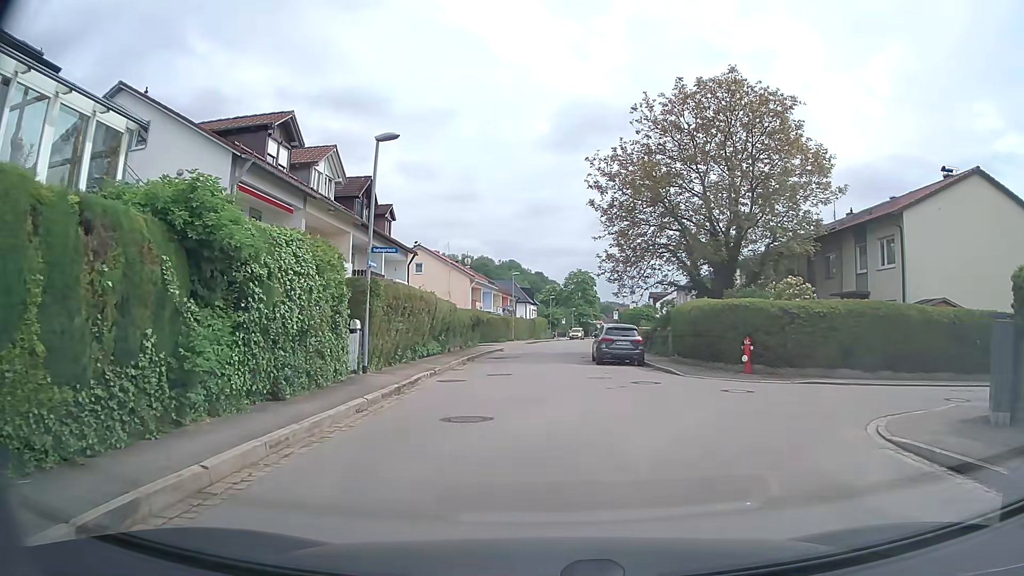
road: tertiary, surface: asphalt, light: Day
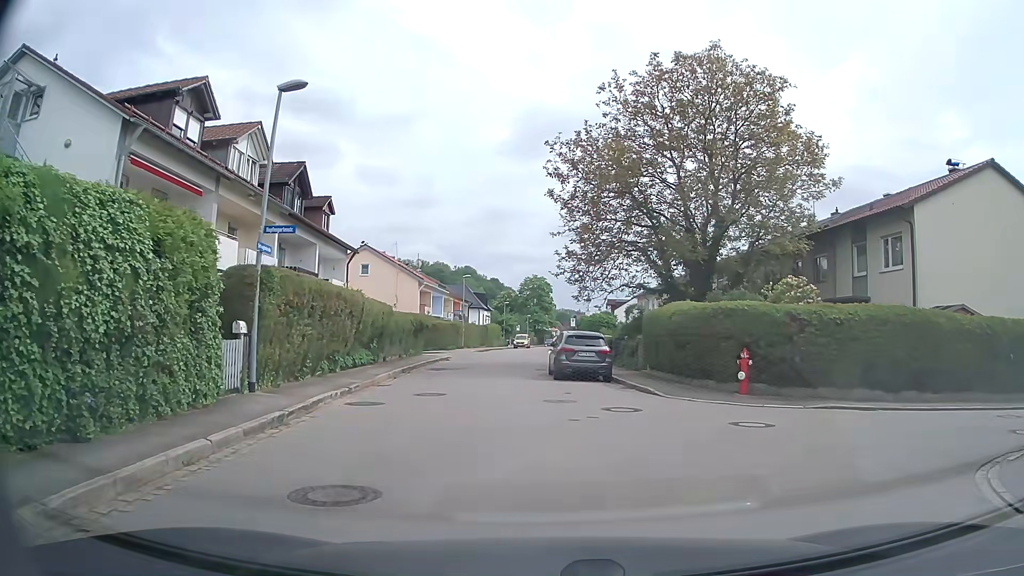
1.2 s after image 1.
(+0.1, +4.2) m; +3°
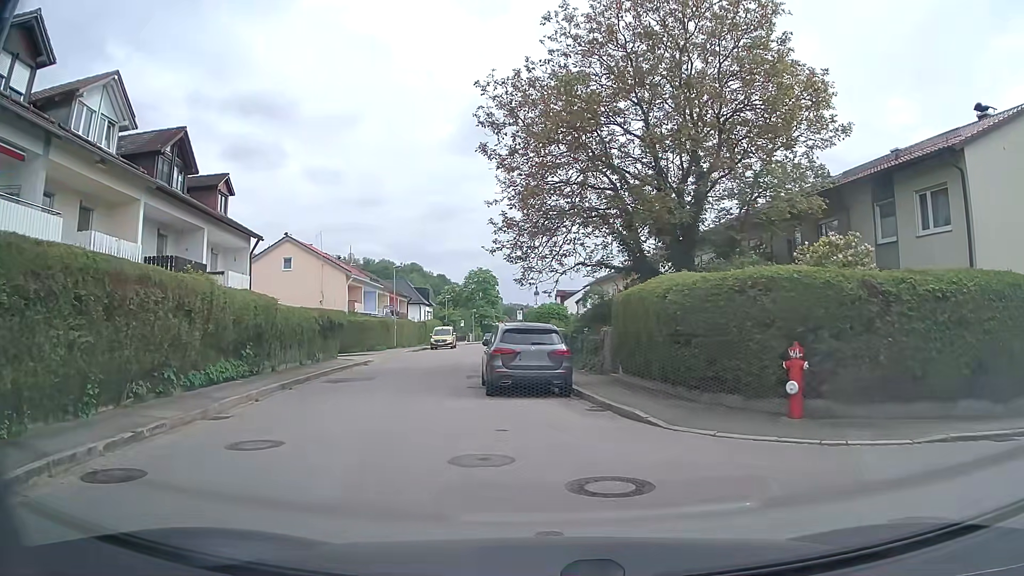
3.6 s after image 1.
(+0.4, +6.7) m; +4°
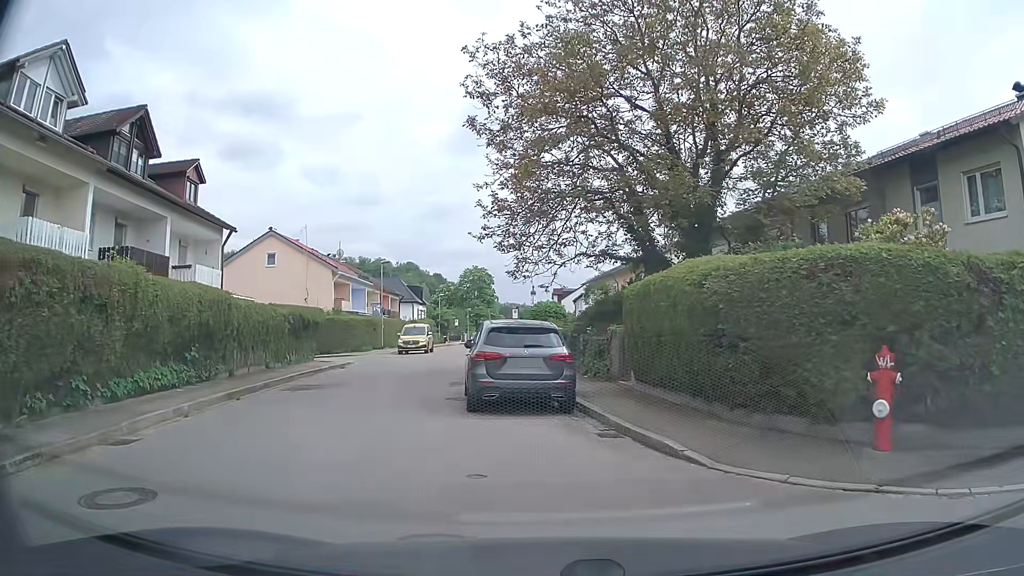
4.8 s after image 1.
(0.0, +2.9) m; +3°
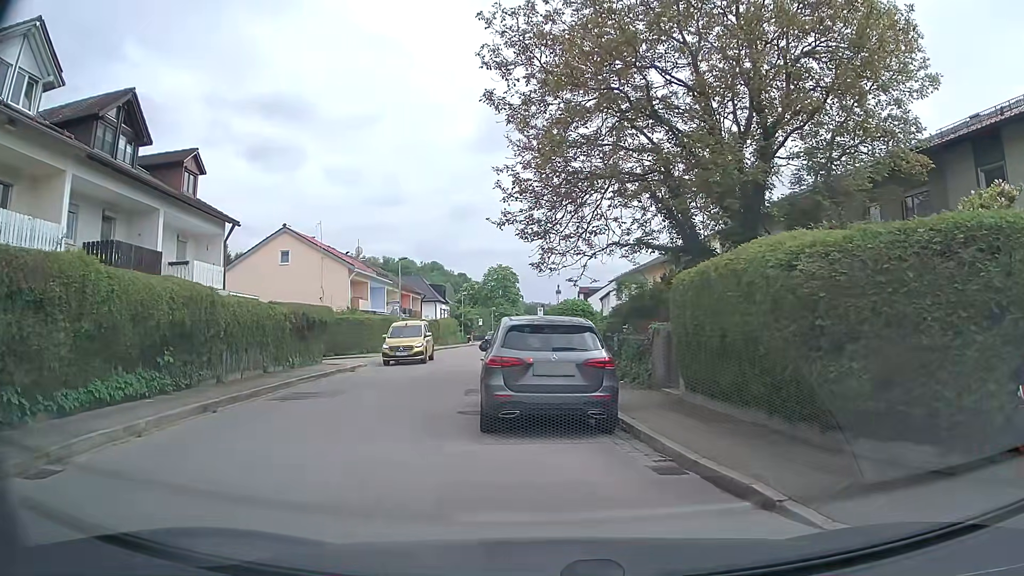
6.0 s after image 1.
(-0.1, +2.2) m; -1°
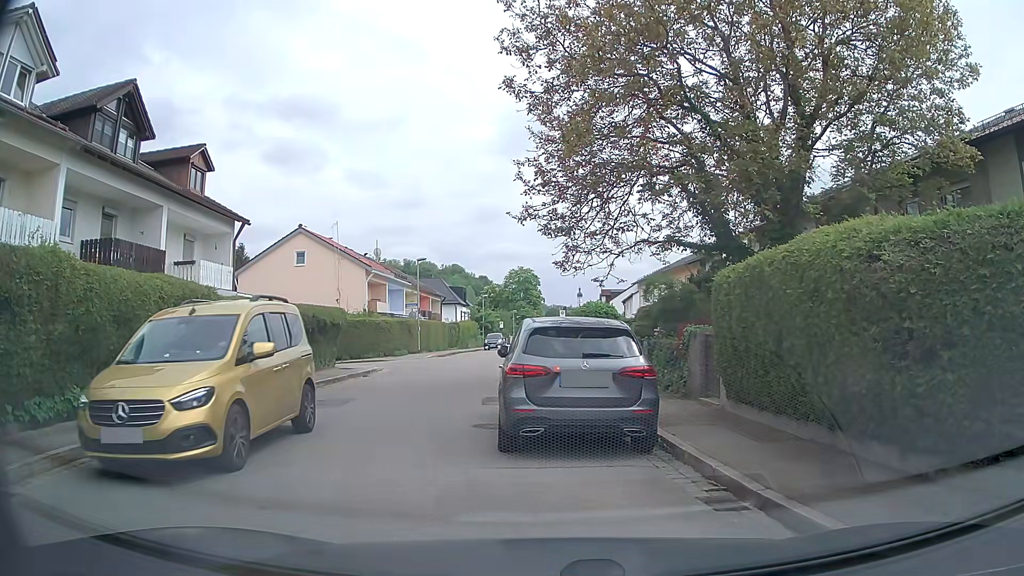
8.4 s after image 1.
(0.0, +1.2) m; 0°
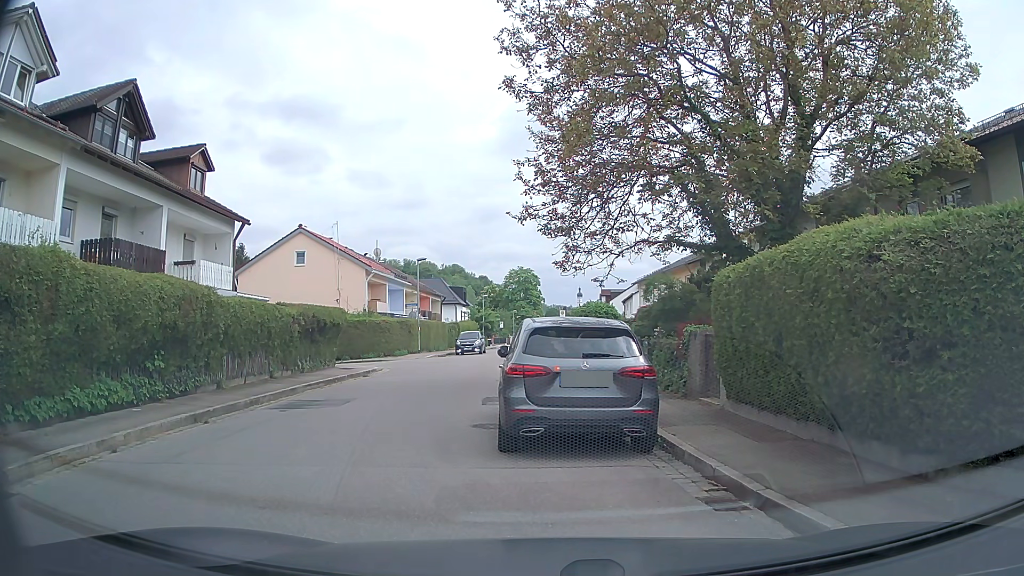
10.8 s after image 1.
(0.0, 0.0) m; 0°
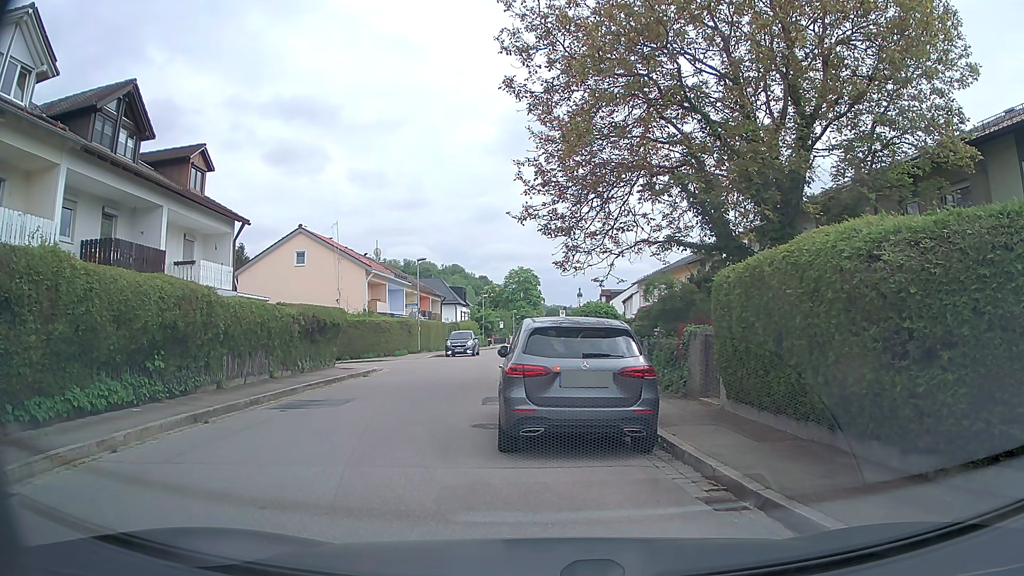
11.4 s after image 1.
(0.0, 0.0) m; 0°
